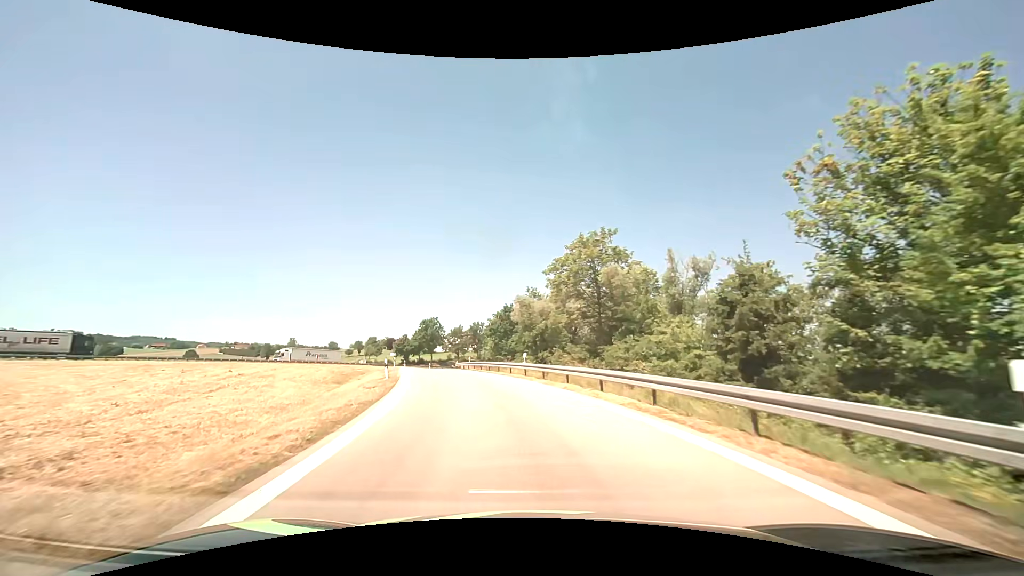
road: motorway_link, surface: asphalt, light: Day
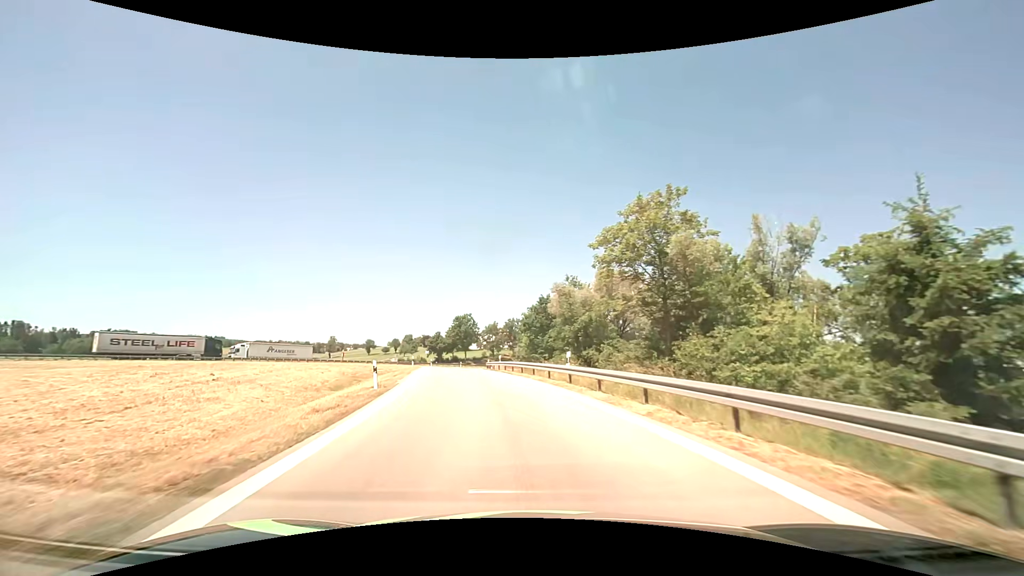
(-0.3, +7.7) m; -4°
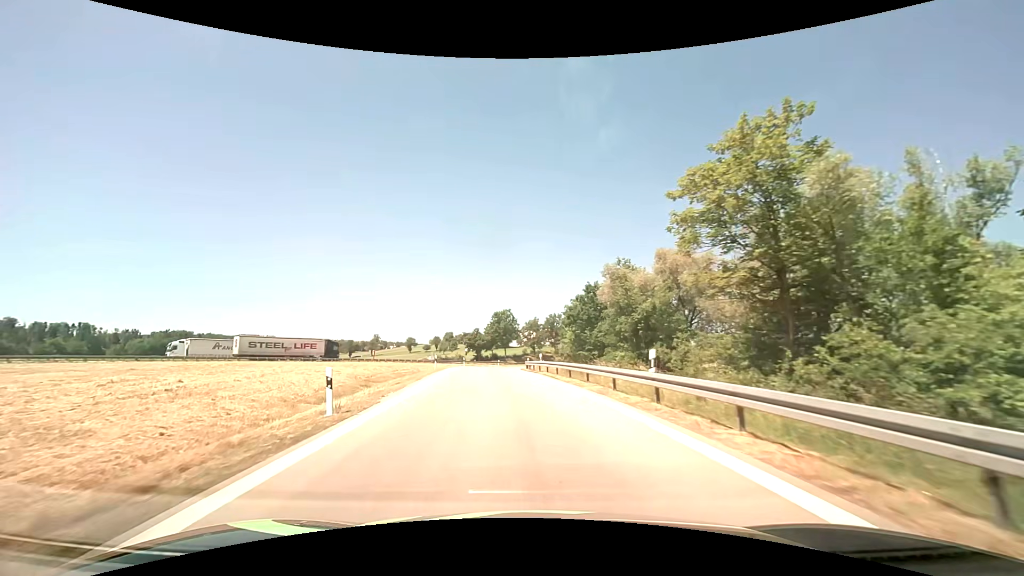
(-0.3, +7.8) m; -5°
(0, +10) (-1, +20) (-2, +30) (-3, +40) (-4, +50) (-4, +60) (-4, +70) (-3, +80) (-2, +90) (+1, +99) m
